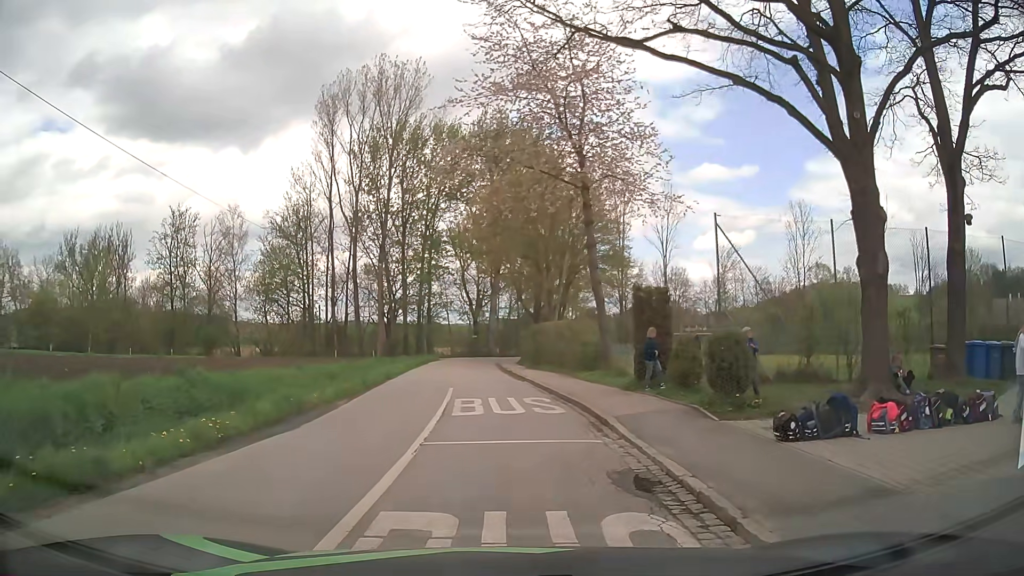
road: tertiary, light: Day
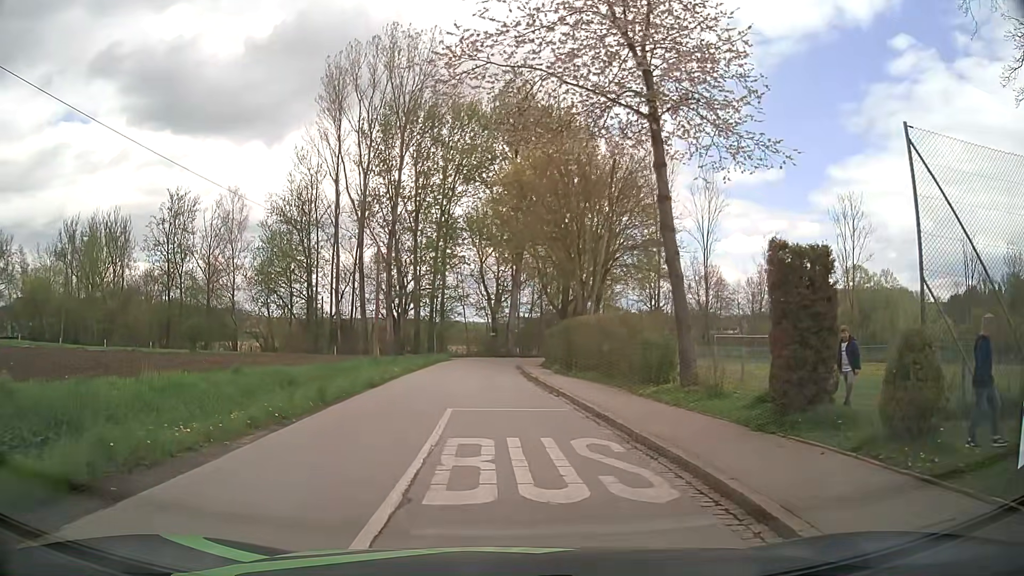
(-0.3, +7.9) m; -4°
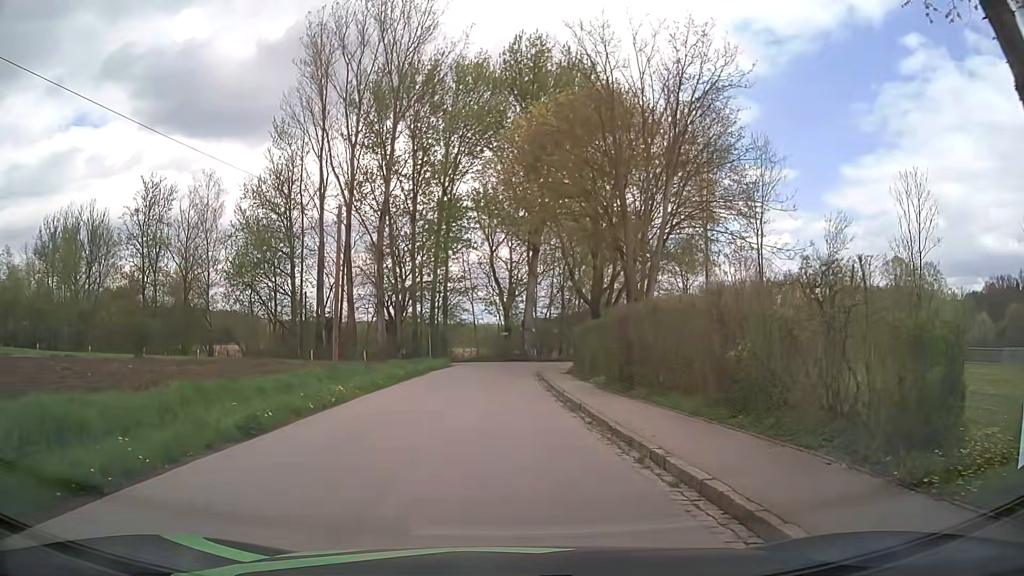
(0.0, +11.6) m; +1°
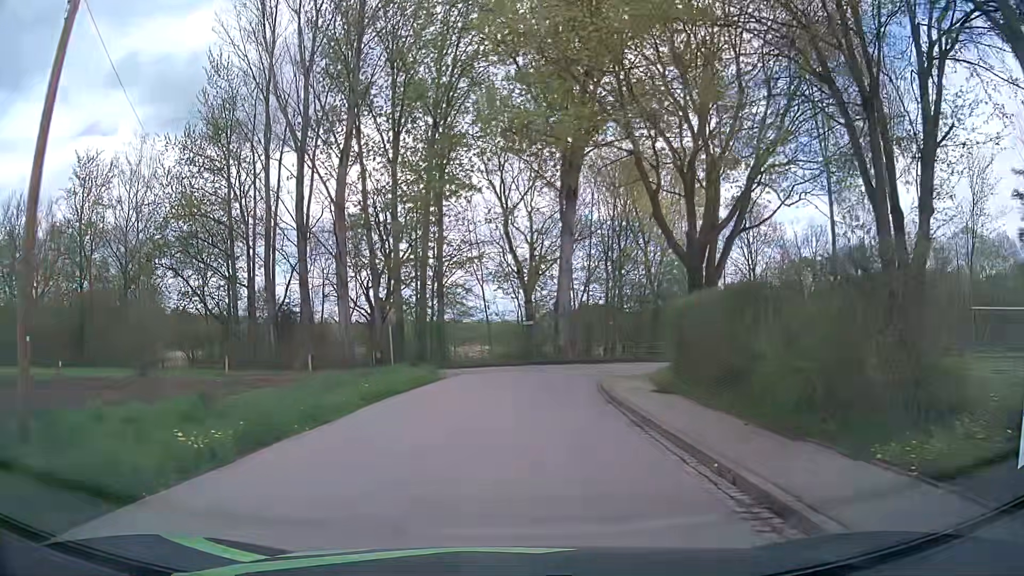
(-0.7, +18.8) m; -3°
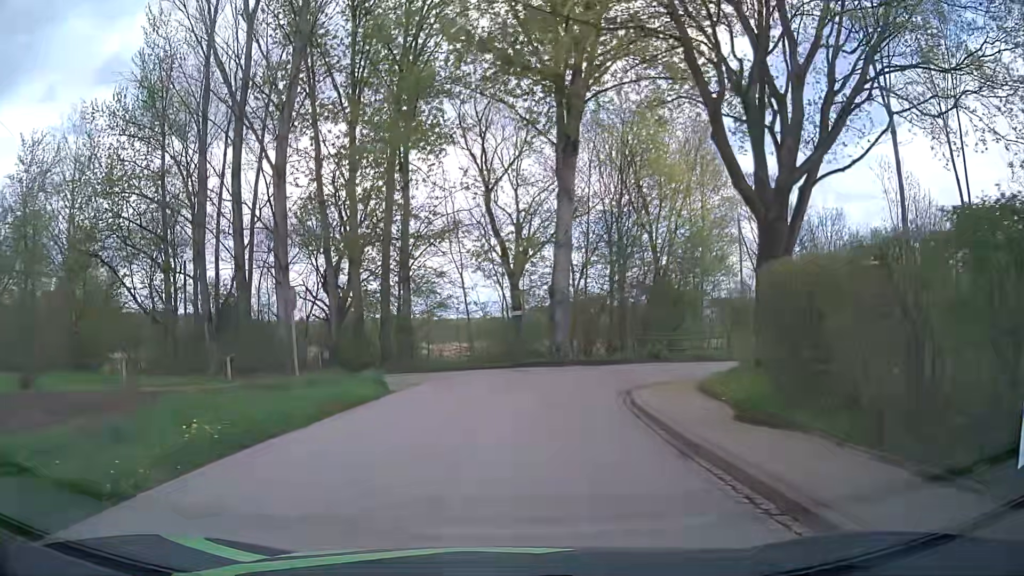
(+0.1, +8.0) m; +1°
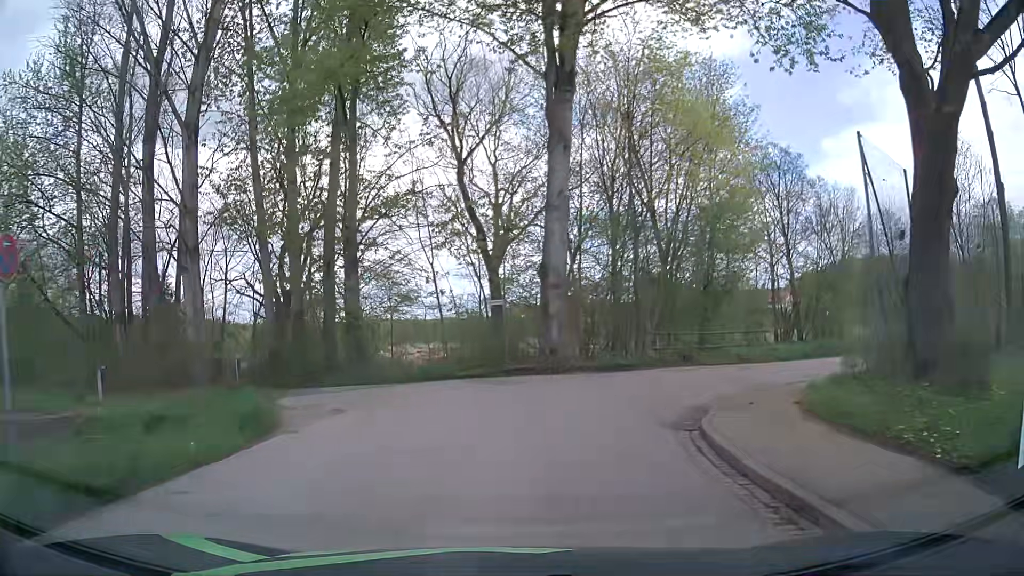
(+0.2, +7.4) m; +3°
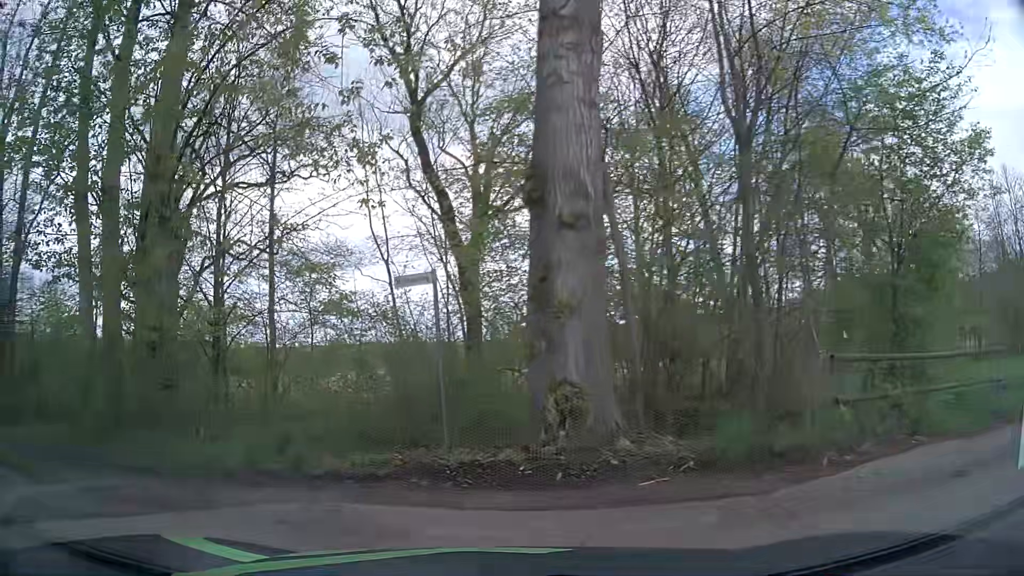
(+0.5, +13.0) m; 0°
